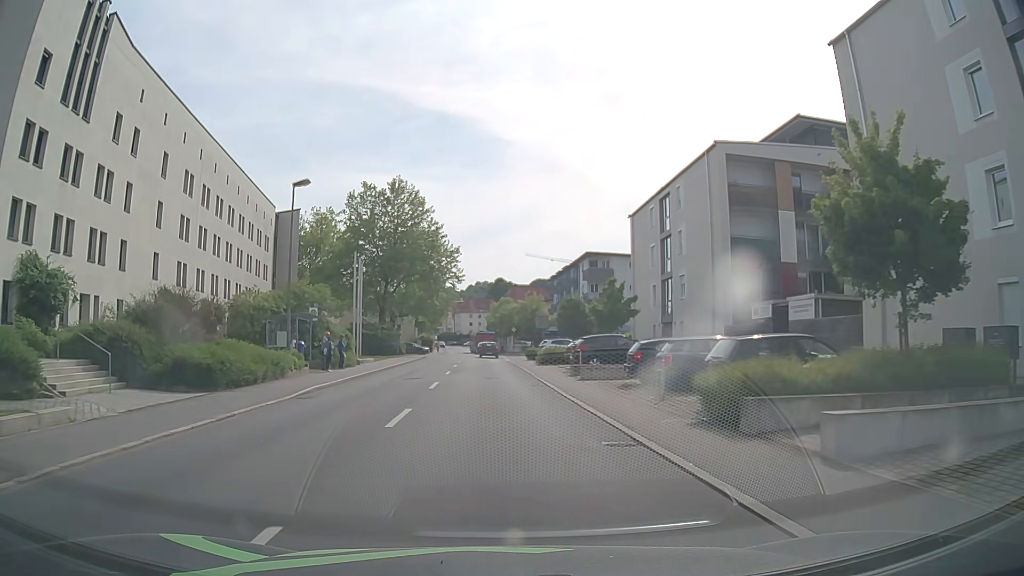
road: tertiary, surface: asphalt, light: Day
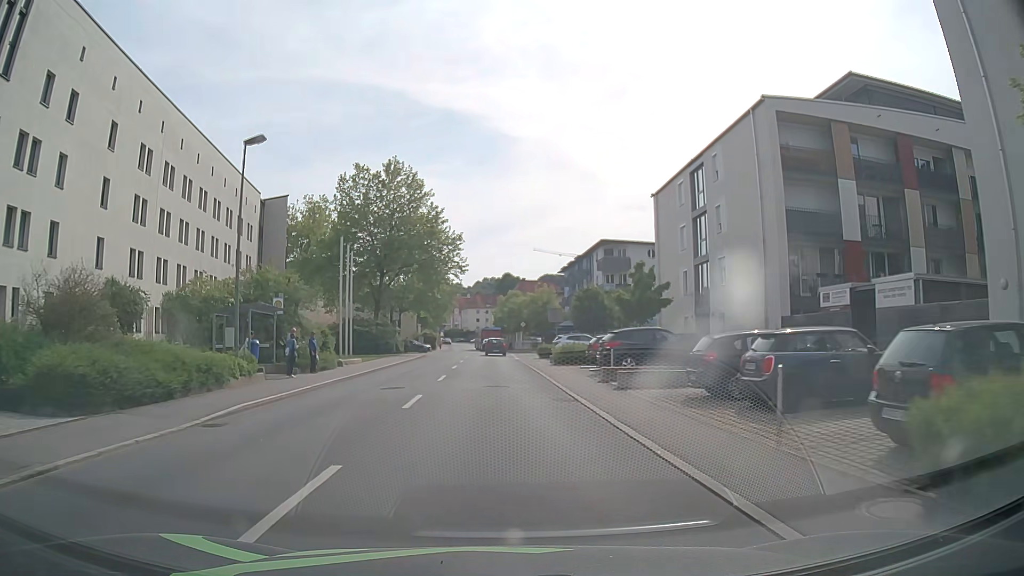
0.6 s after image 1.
(0.0, +6.4) m; -1°
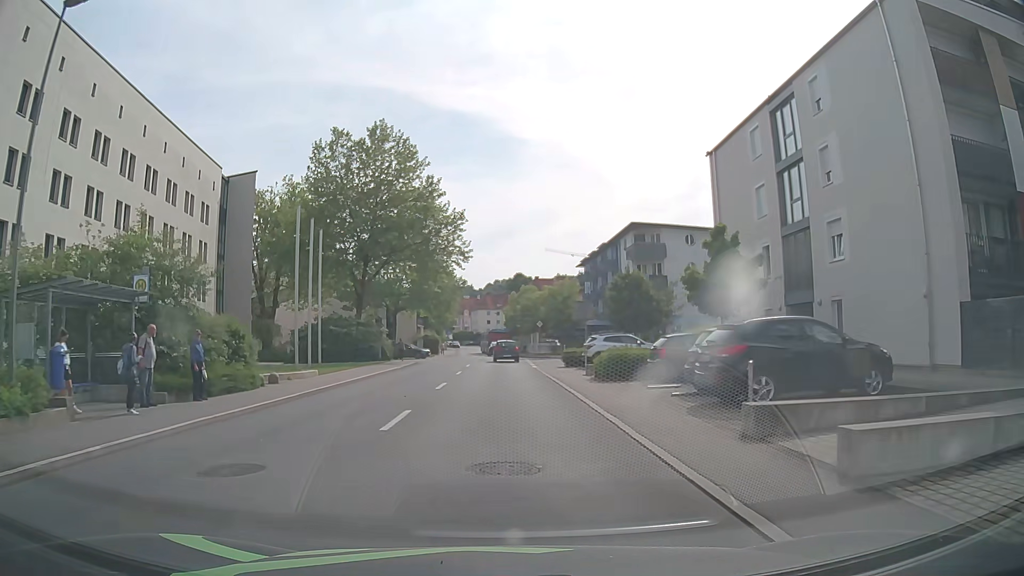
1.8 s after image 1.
(-0.1, +11.8) m; -1°
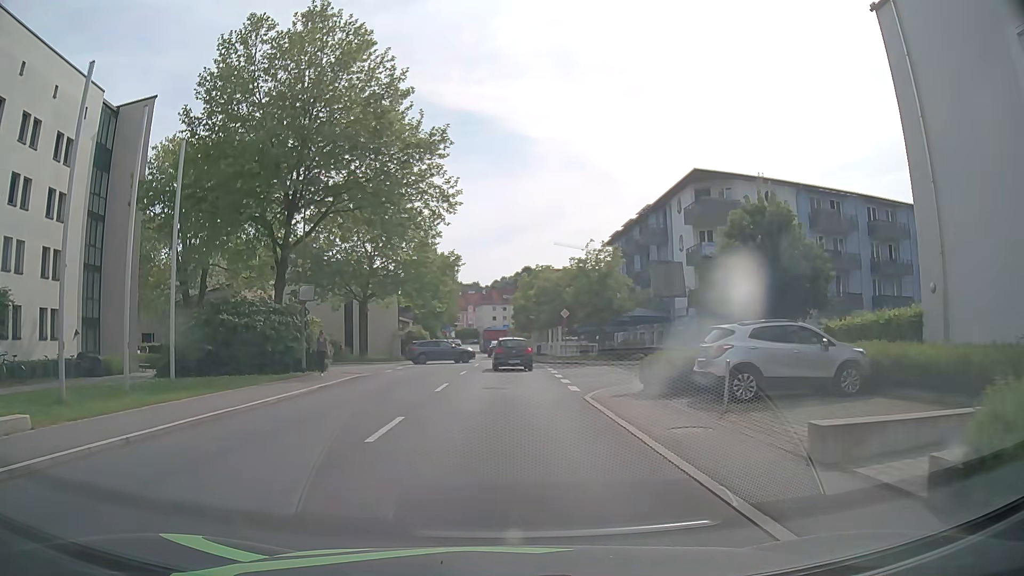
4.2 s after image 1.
(-0.2, +19.0) m; -1°
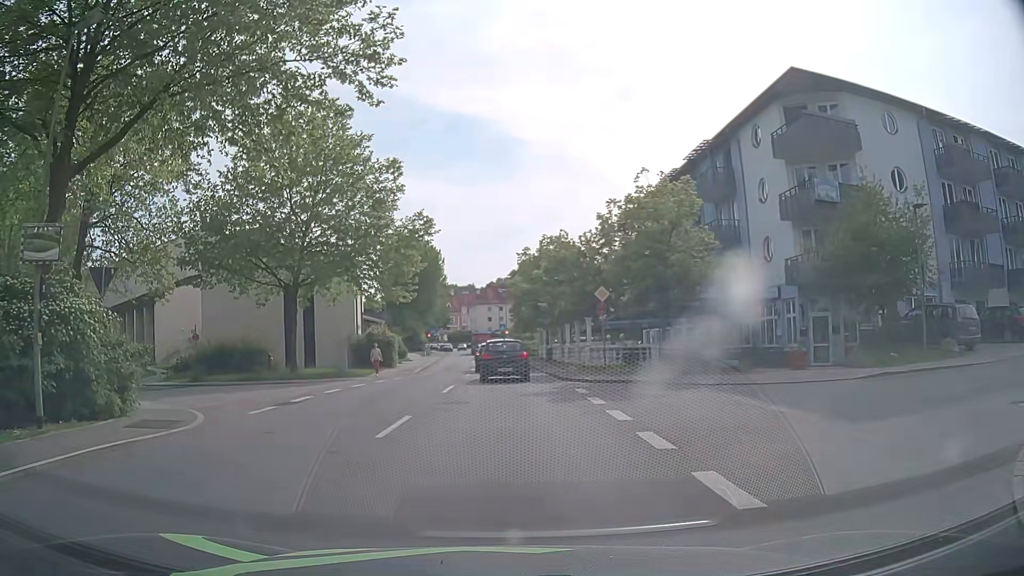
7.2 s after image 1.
(+0.1, +16.9) m; +1°
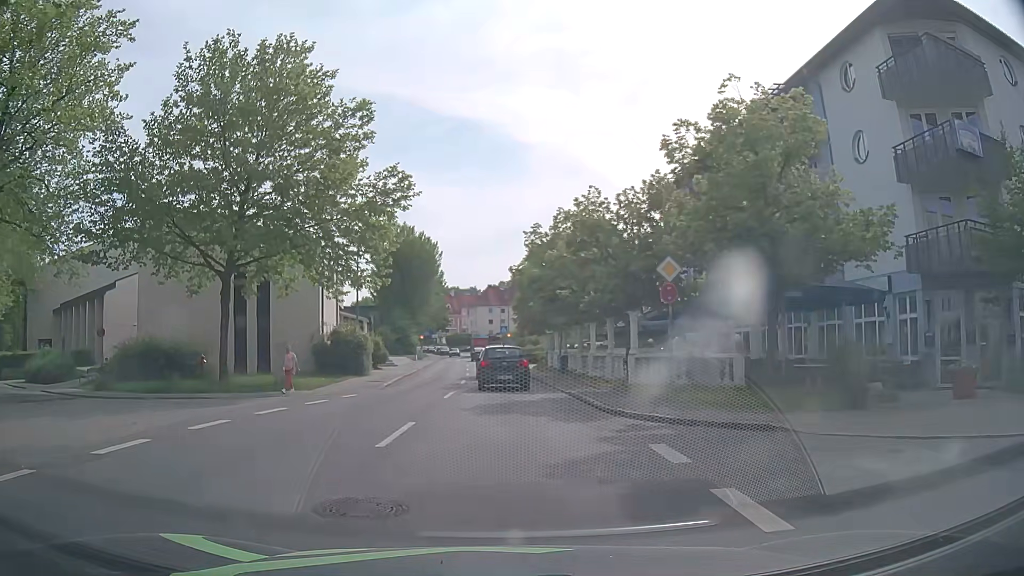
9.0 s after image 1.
(-0.1, +9.7) m; -1°
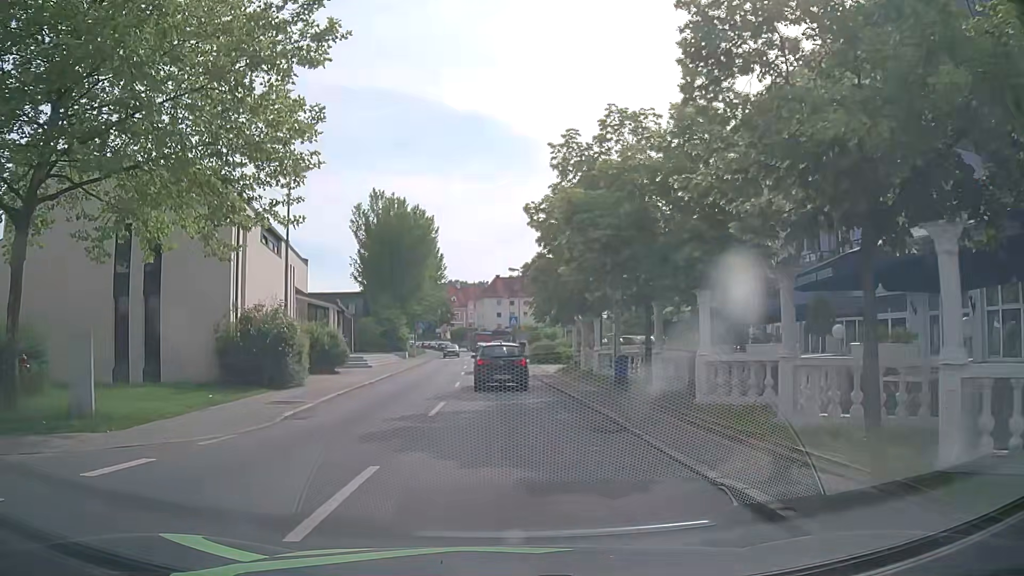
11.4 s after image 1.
(+0.1, +13.9) m; 0°
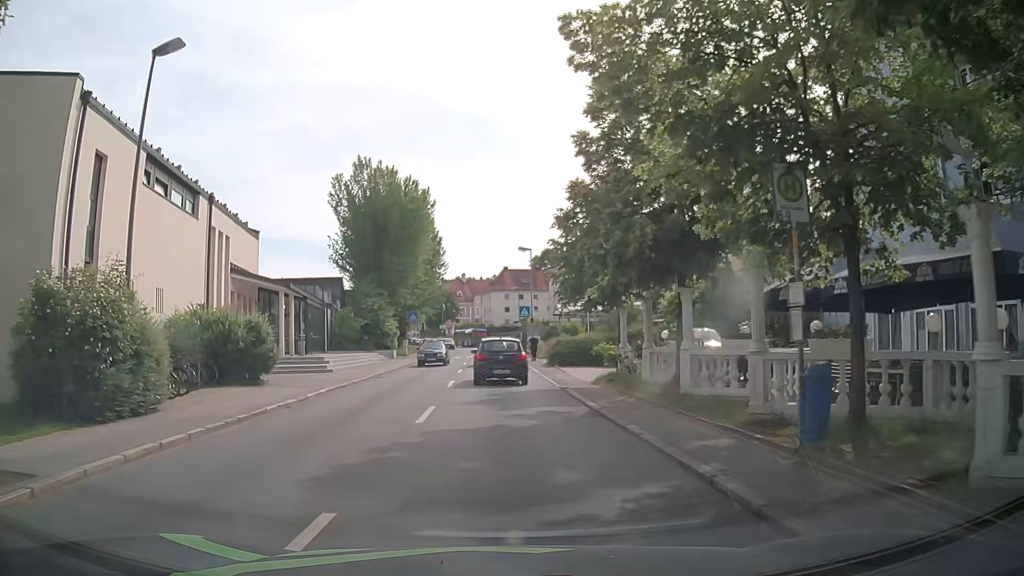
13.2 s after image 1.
(0.0, +11.4) m; 0°
